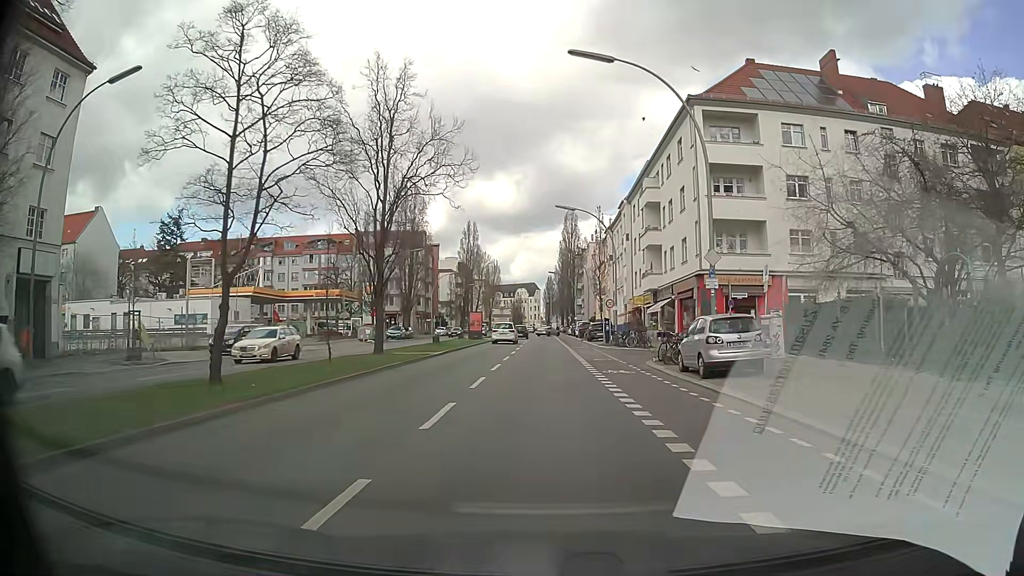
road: secondary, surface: asphalt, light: Day
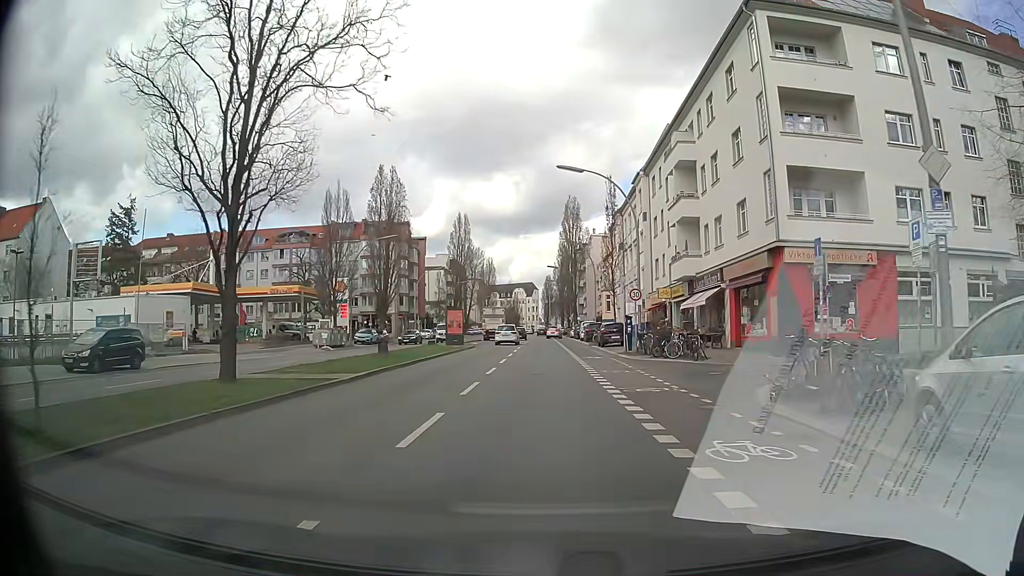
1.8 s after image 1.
(-0.1, +13.3) m; -1°
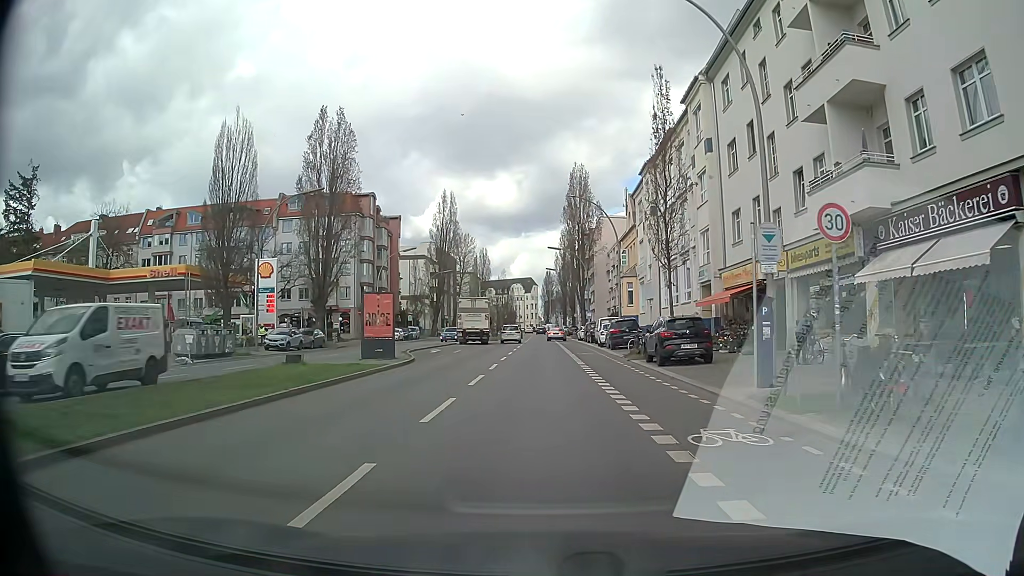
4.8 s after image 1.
(+0.1, +22.3) m; +1°
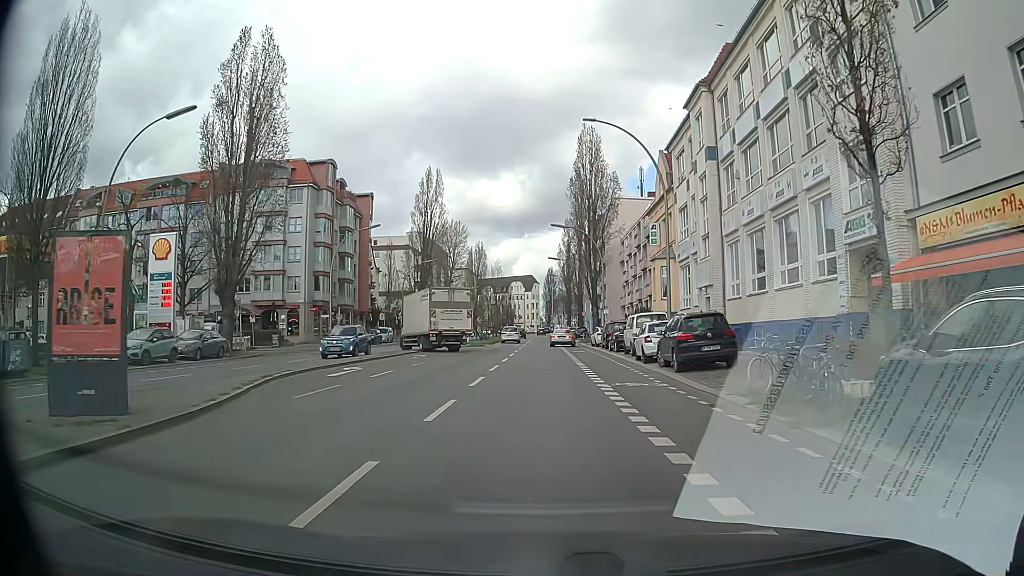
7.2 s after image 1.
(-0.1, +17.9) m; 0°
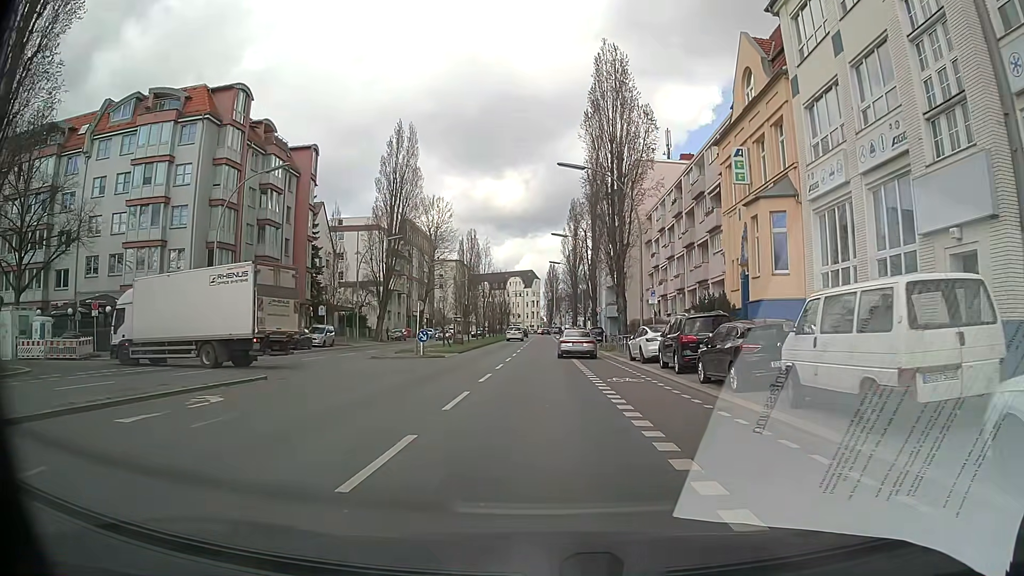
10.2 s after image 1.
(0.0, +22.5) m; 0°
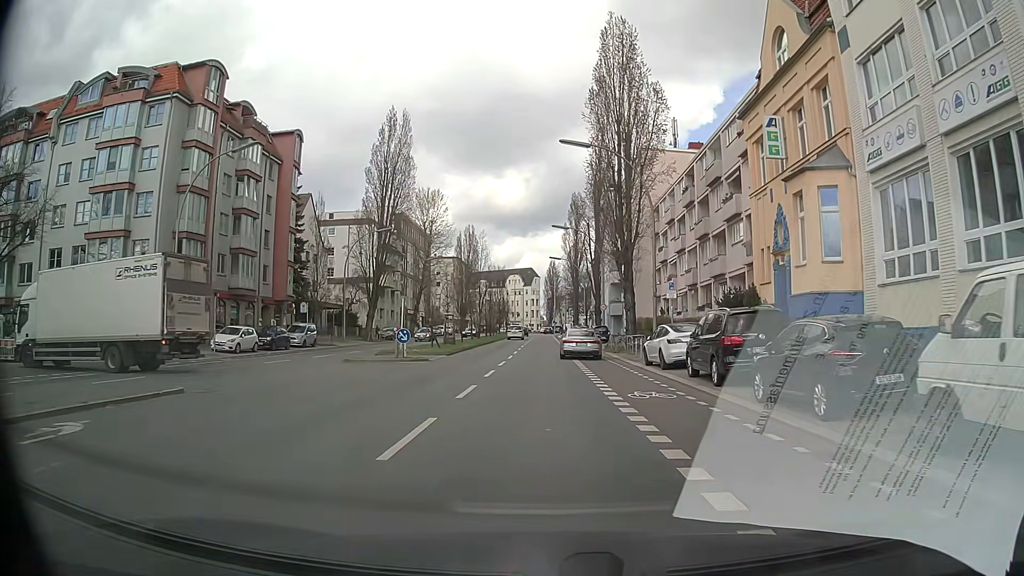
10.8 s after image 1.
(0.0, +4.5) m; 0°
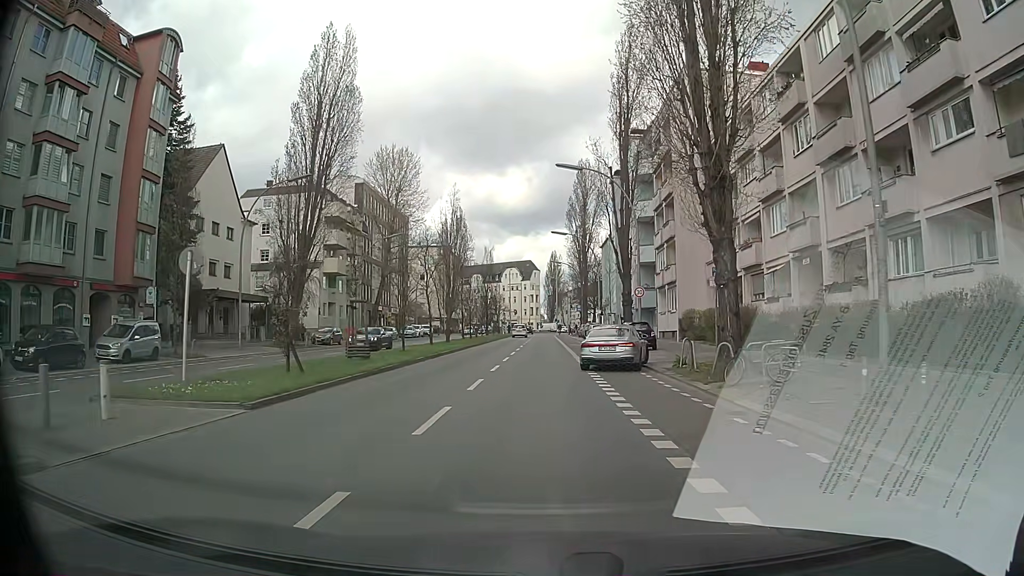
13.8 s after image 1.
(0.0, +22.7) m; 0°
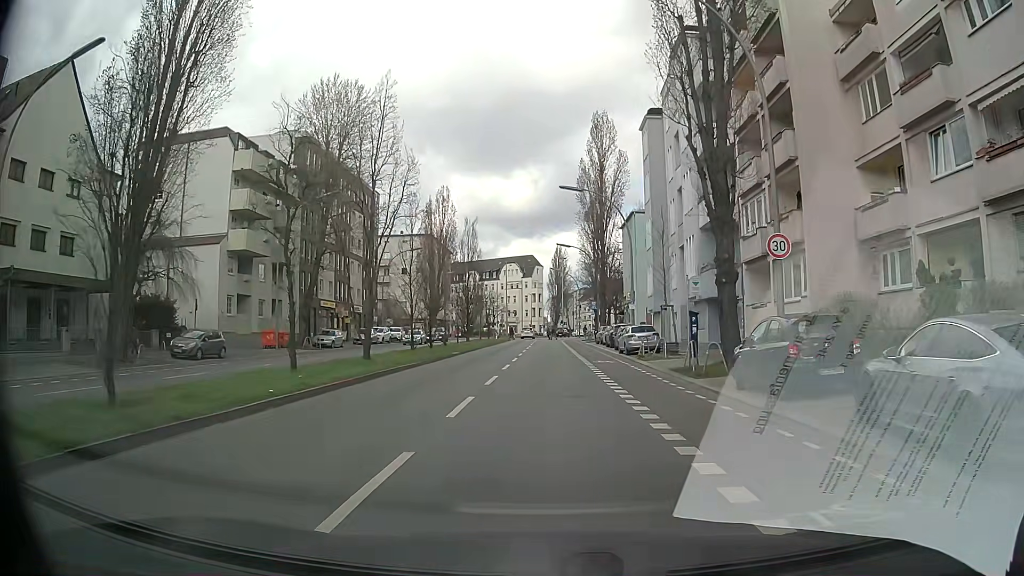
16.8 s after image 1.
(-0.3, +22.5) m; -1°
(0, +10) (0, +20) (0, +30) (0, +40) (0, +50) (0, +60) (0, +70) (0, +80) (+1, +90) (+2, +100) m
